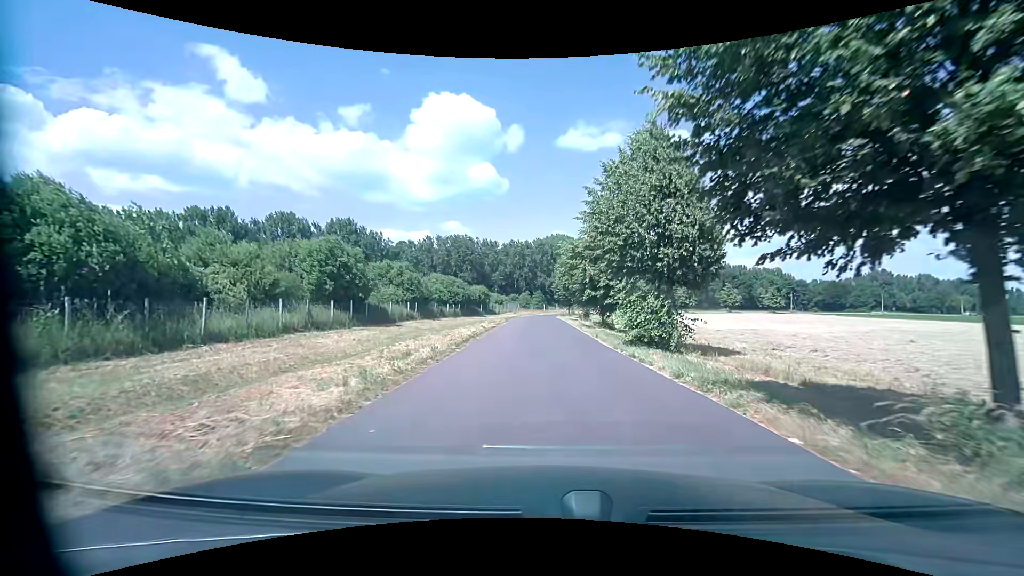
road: unclassified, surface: asphalt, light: Day
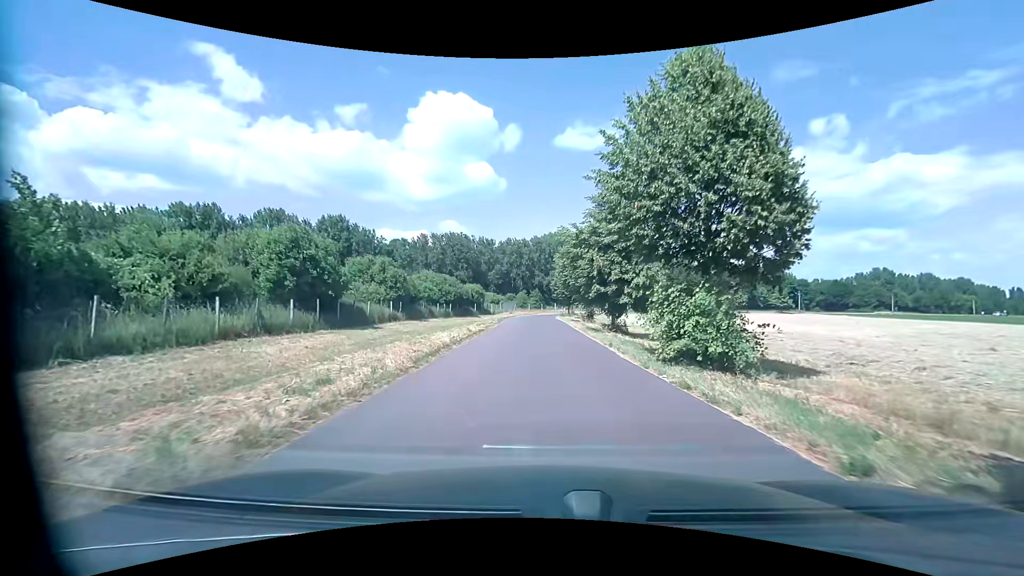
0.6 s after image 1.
(0.0, +5.7) m; 0°
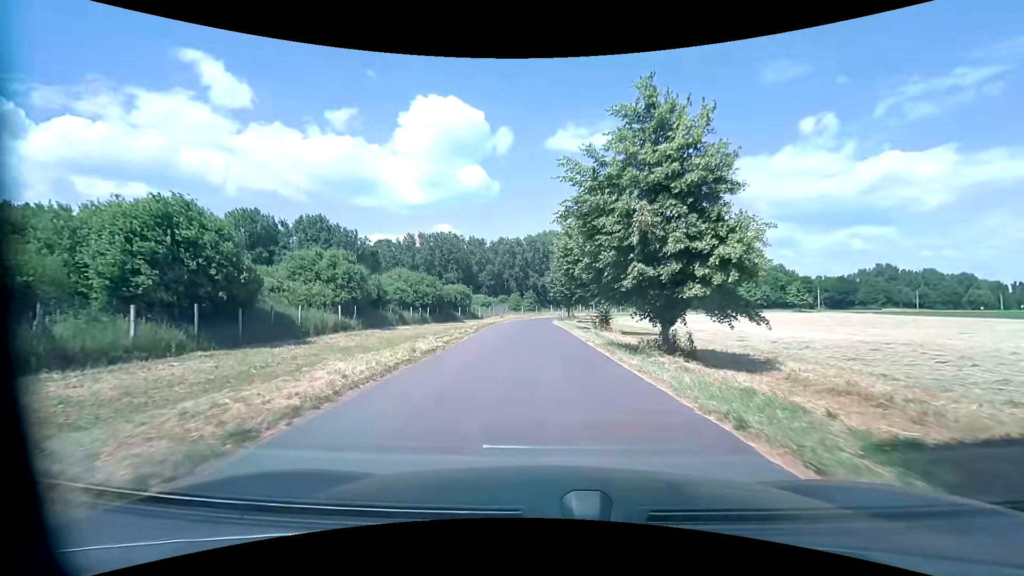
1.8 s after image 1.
(+0.1, +12.0) m; +1°
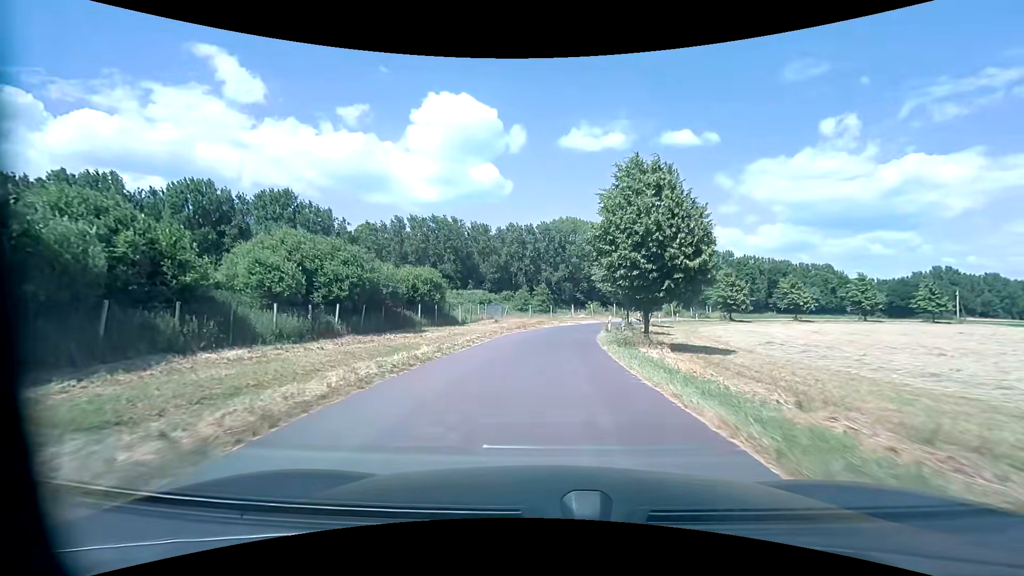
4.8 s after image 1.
(-1.0, +33.2) m; -1°
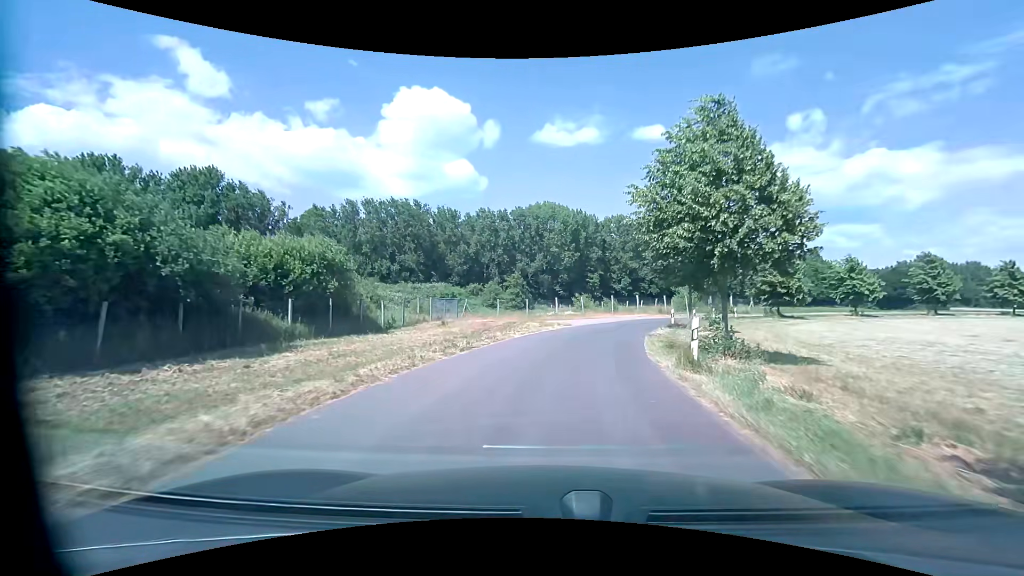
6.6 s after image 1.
(+0.1, +19.7) m; +2°
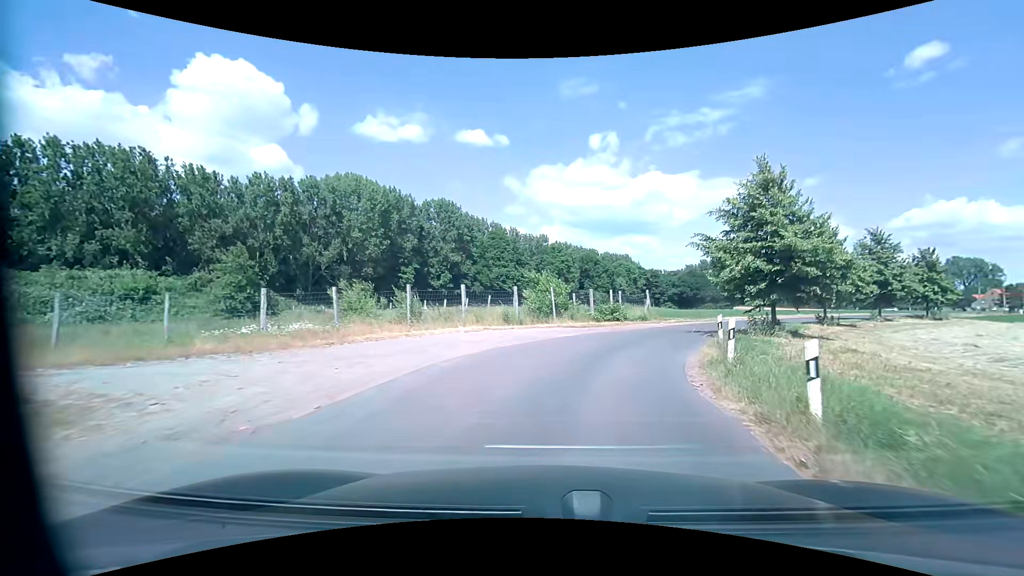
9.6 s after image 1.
(+4.8, +30.8) m; +21°
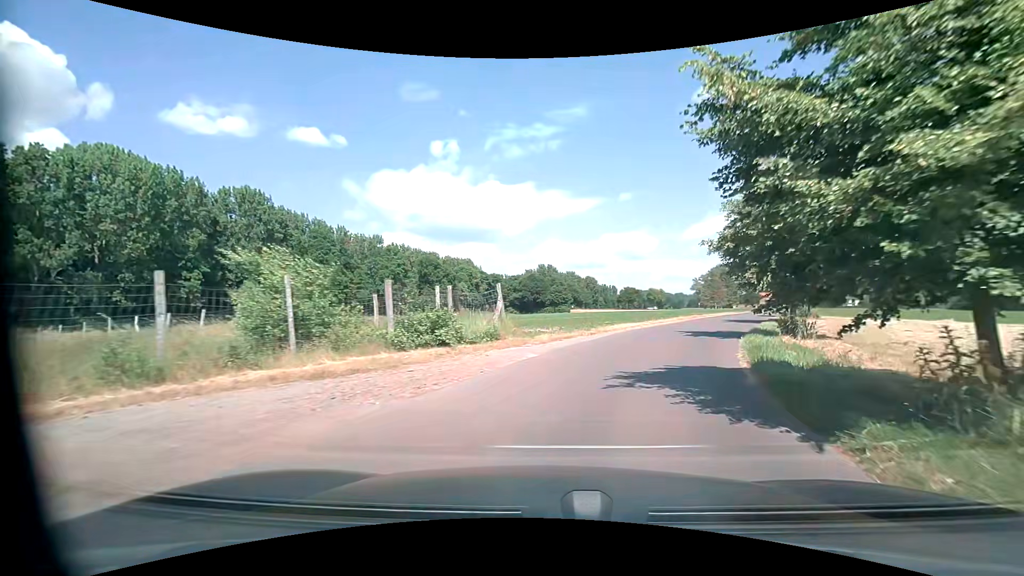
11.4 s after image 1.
(+2.0, +16.8) m; +16°
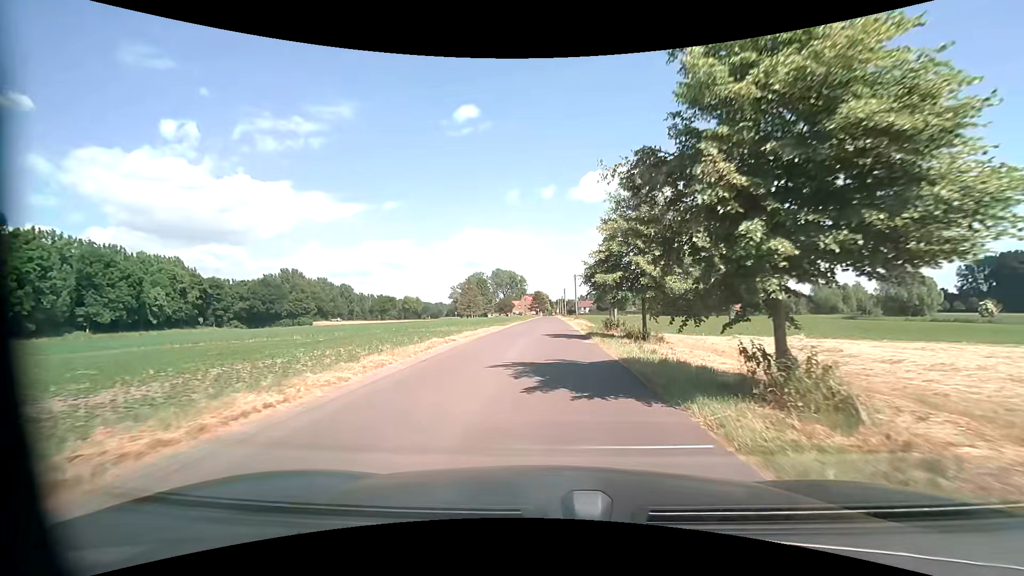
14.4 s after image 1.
(+7.7, +25.6) m; +28°
(0, +10) (0, +20) (+1, +30) (+1, +40) (+1, +50) (+1, +60) (+1, +70) (+1, +80) (+2, +90) (+2, +100) m
